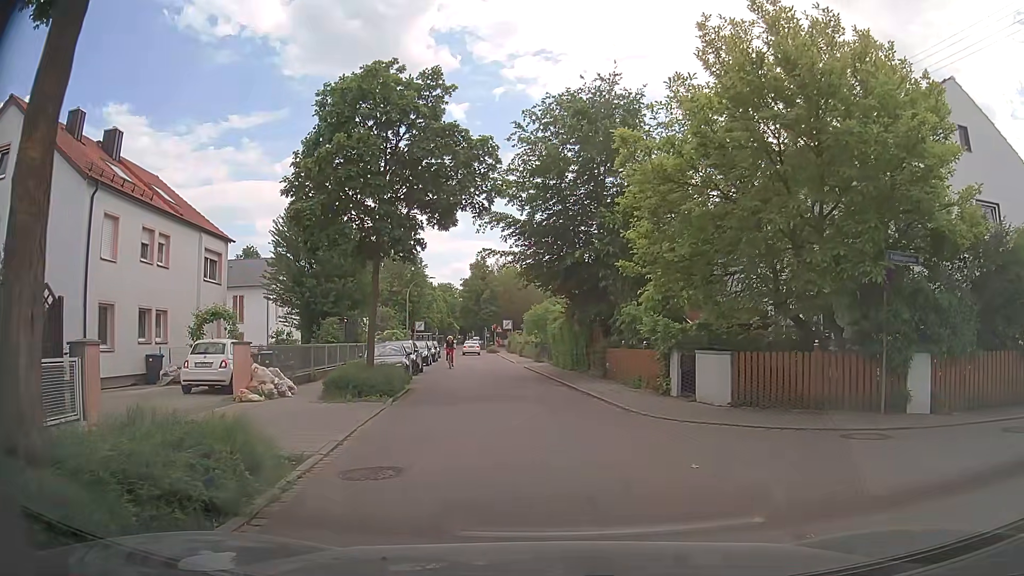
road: residential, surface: asphalt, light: Day
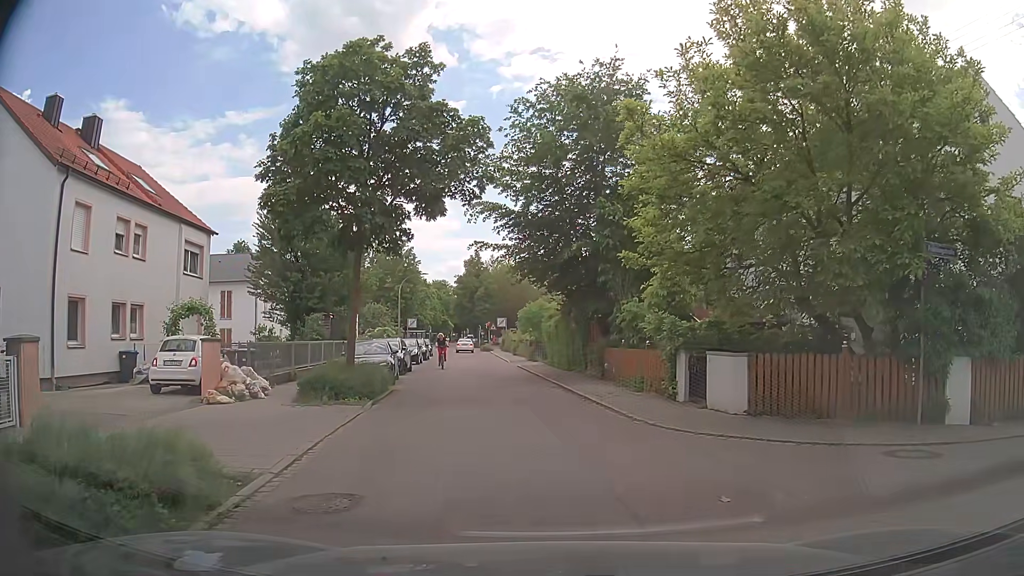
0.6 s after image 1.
(0.0, +1.4) m; -1°
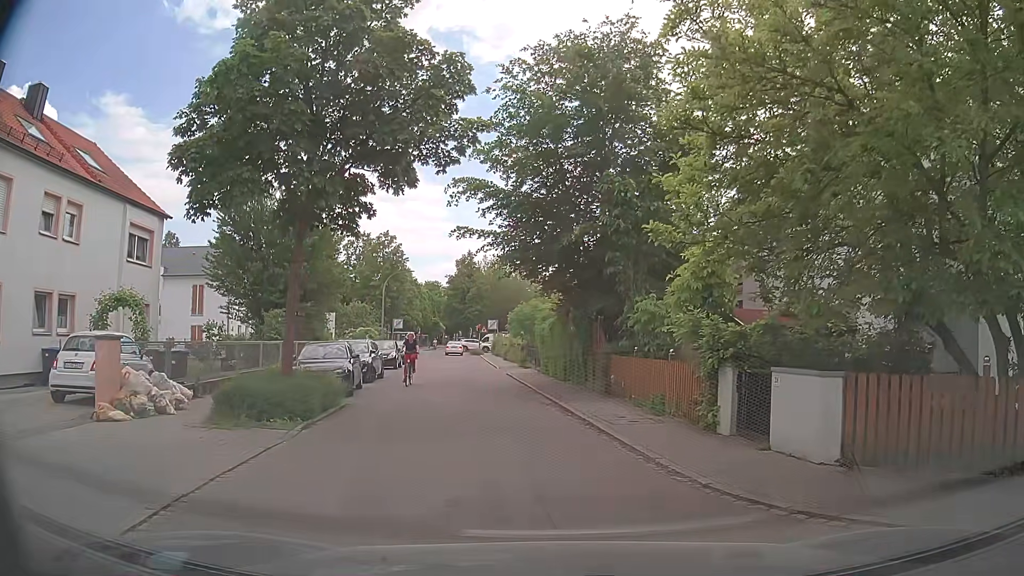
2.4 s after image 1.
(0.0, +4.0) m; +1°
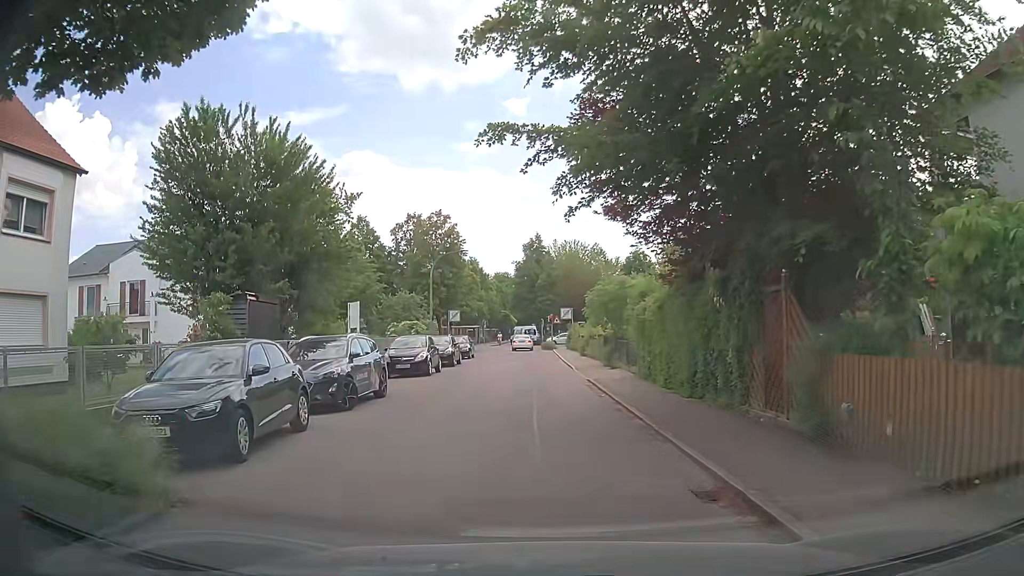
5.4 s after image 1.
(-0.6, +10.5) m; -8°
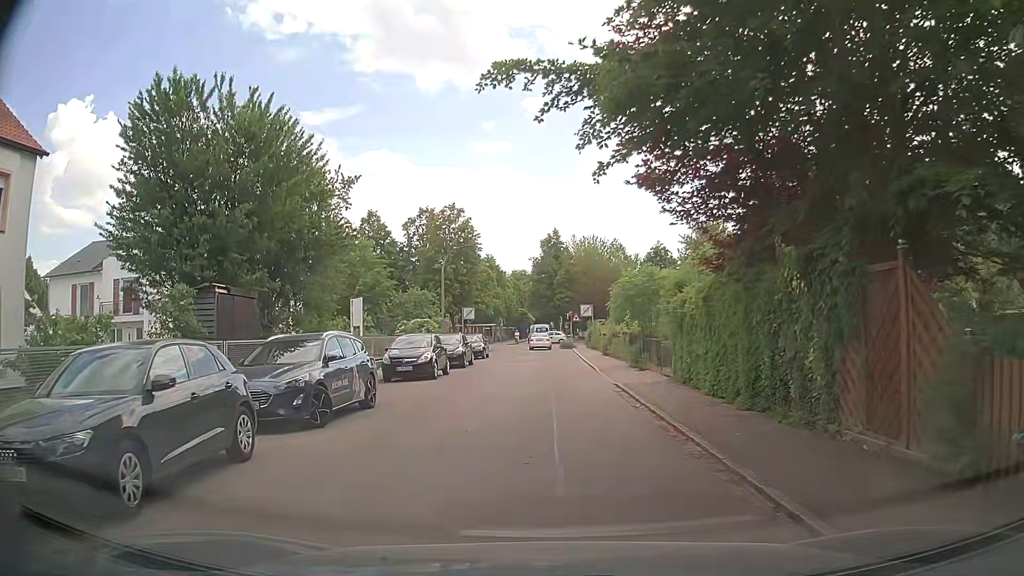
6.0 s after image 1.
(+0.1, +2.8) m; -1°
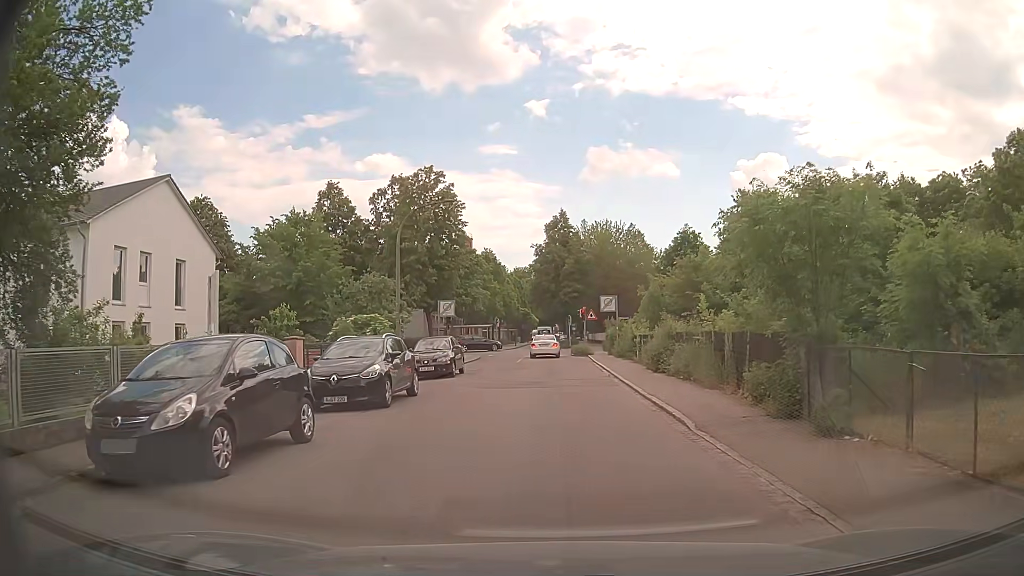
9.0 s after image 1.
(+0.1, +15.0) m; 0°
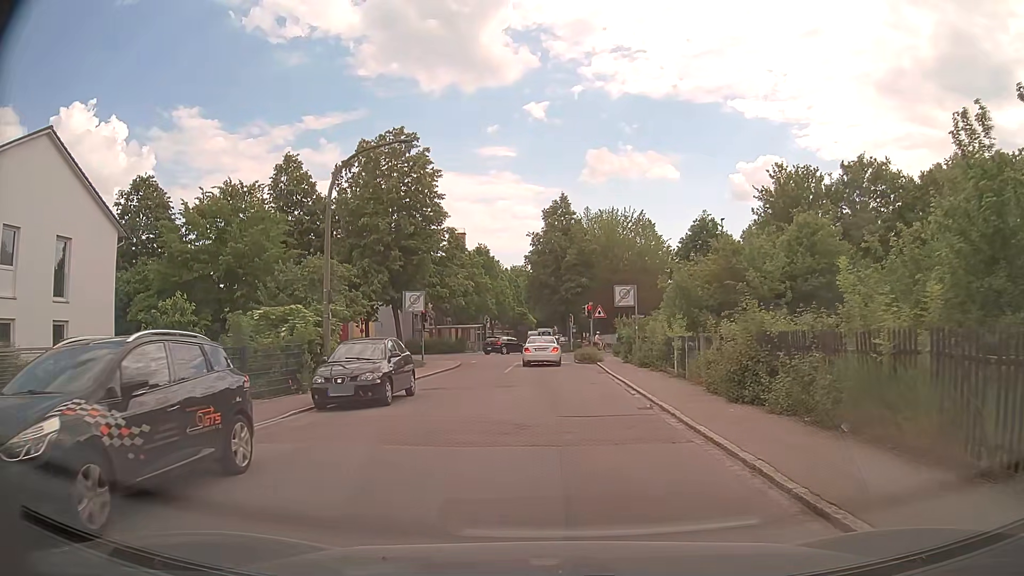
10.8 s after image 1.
(0.0, +9.4) m; 0°
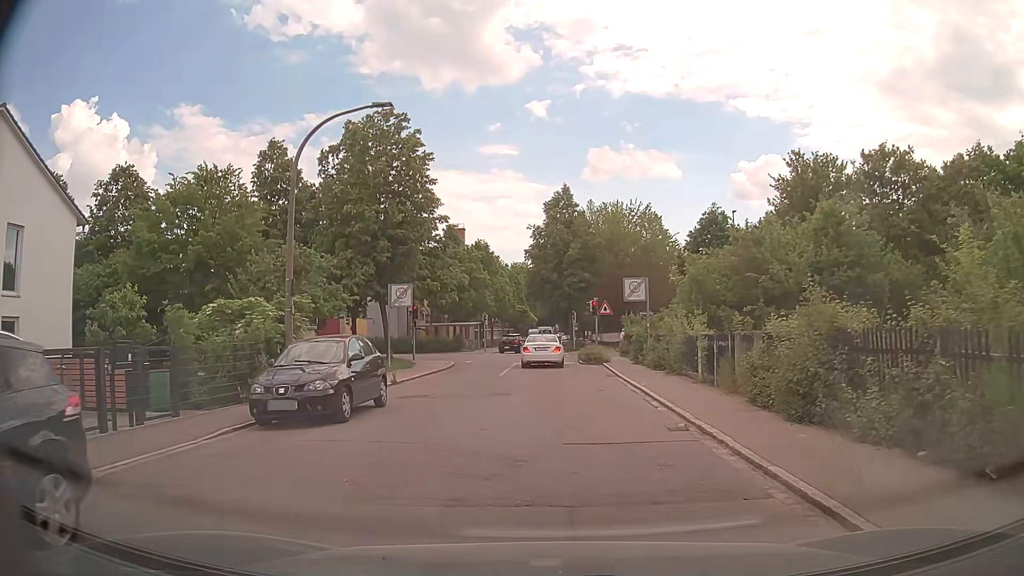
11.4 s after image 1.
(0.0, +3.1) m; 0°
